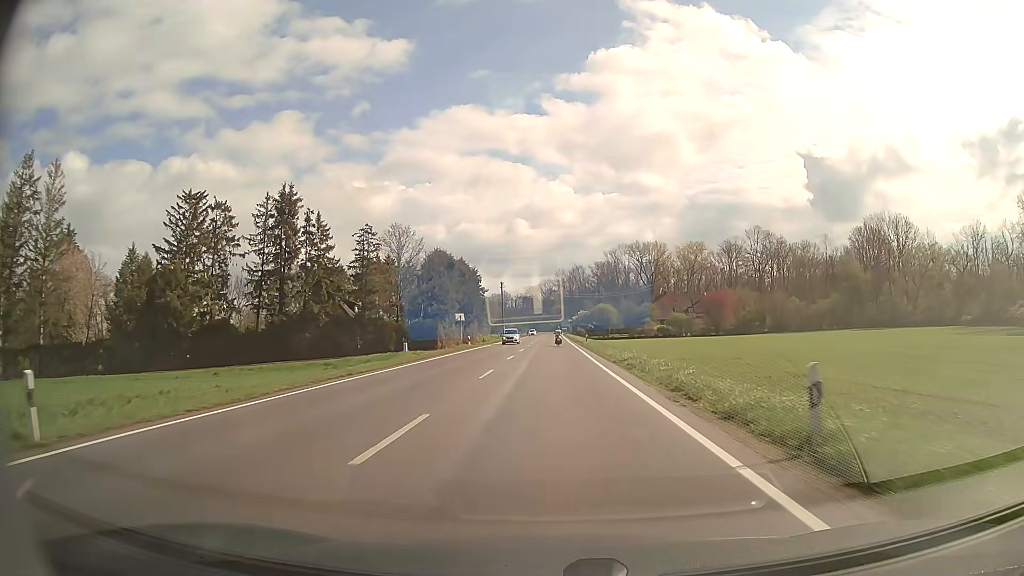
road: secondary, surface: asphalt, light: Day
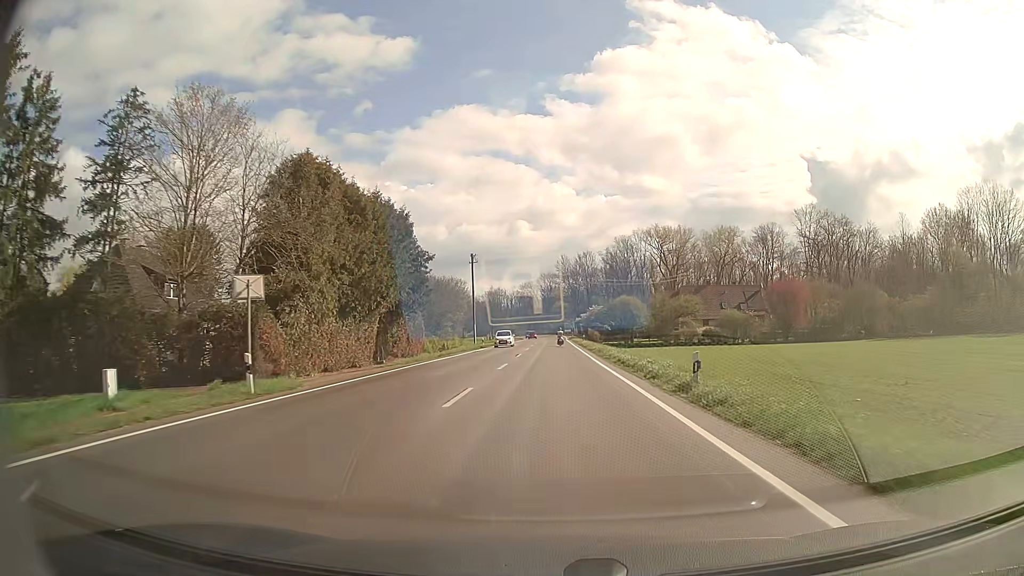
(0.0, +43.0) m; 0°
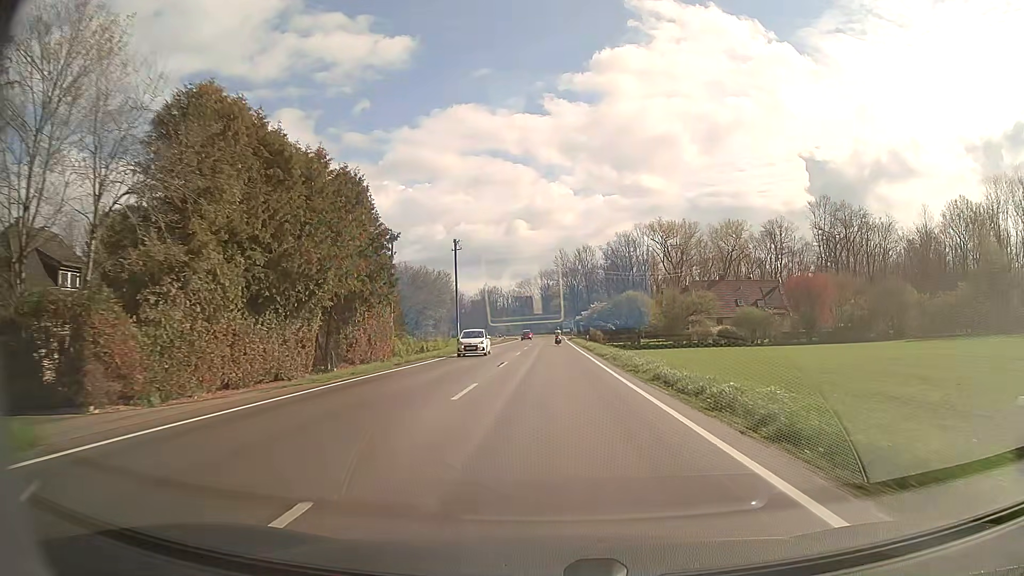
(0.0, +10.7) m; 0°
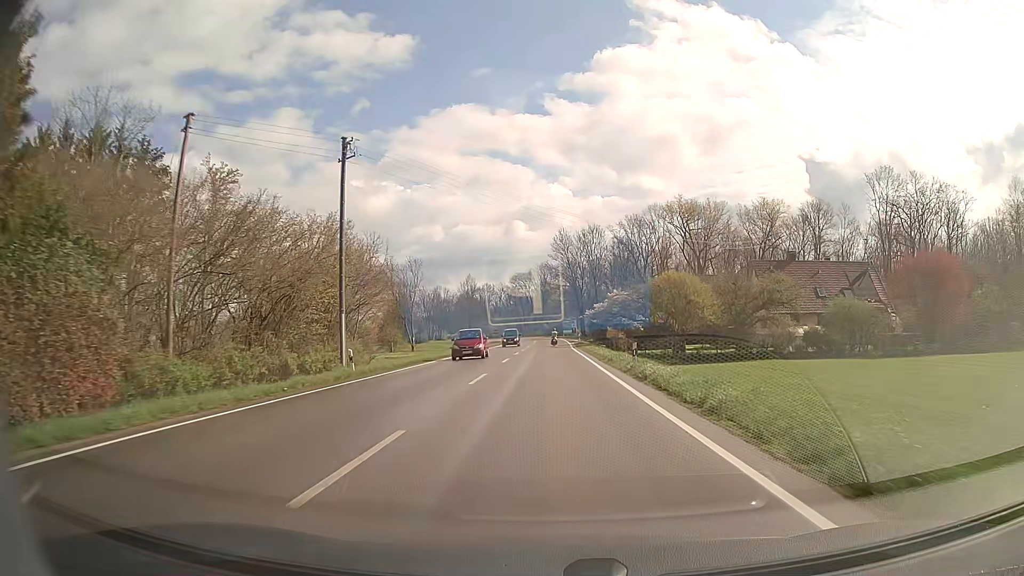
(+0.1, +32.2) m; 0°
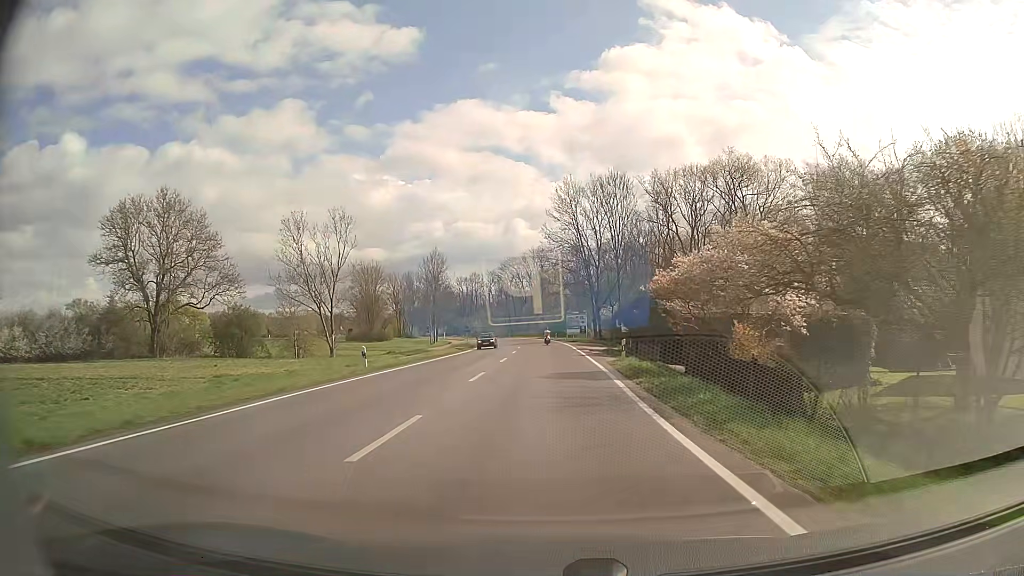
(-0.1, +42.9) m; 0°
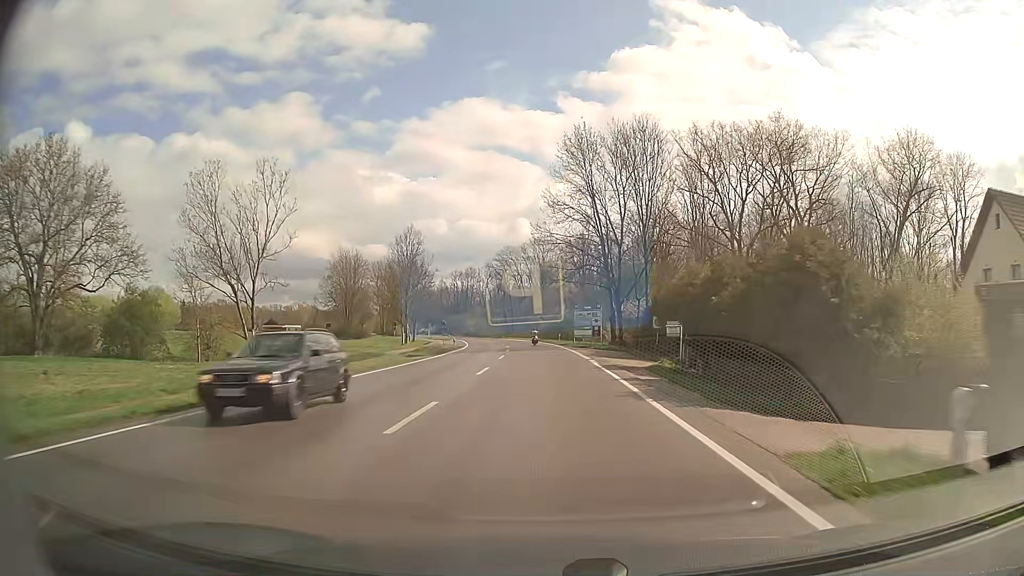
(0.0, +21.5) m; 0°
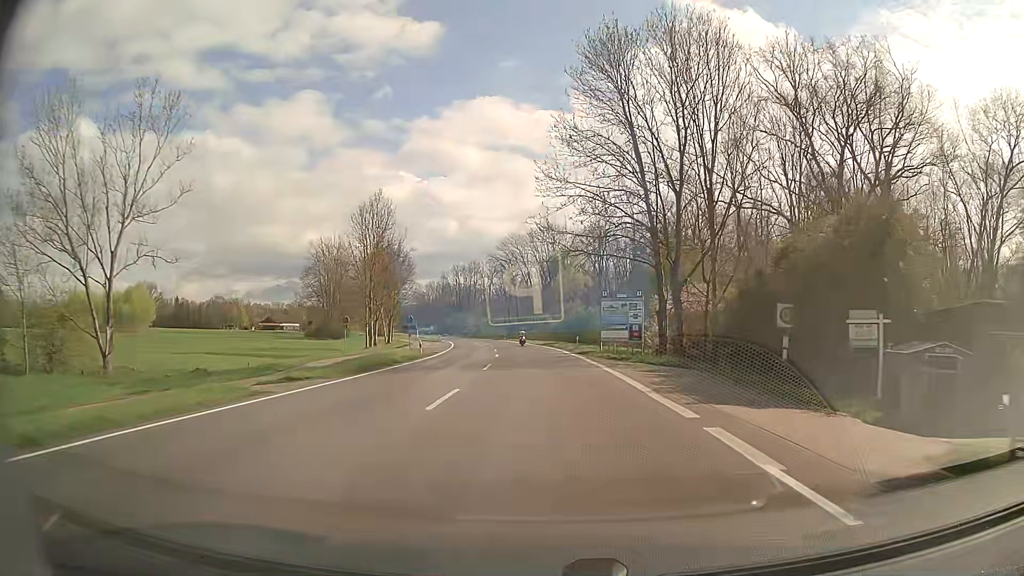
(-0.1, +21.5) m; -1°
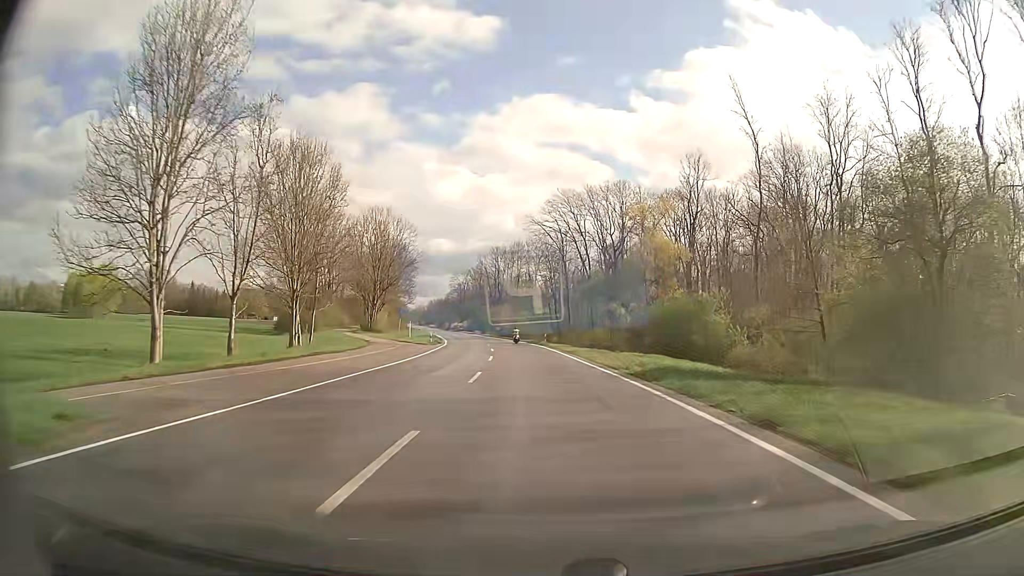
(-1.5, +42.9) m; -5°
(0, +10) (0, +20) (-1, +30) (-1, +40) (-2, +50) (-3, +60) (-5, +70) (-6, +80) (-8, +90) (-9, +99) m
